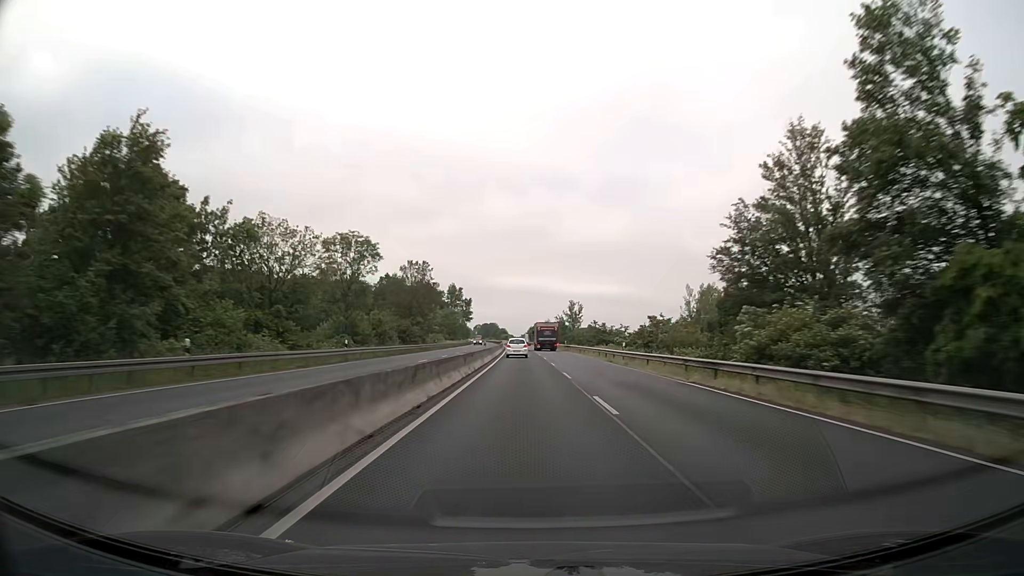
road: trunk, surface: asphalt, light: Day
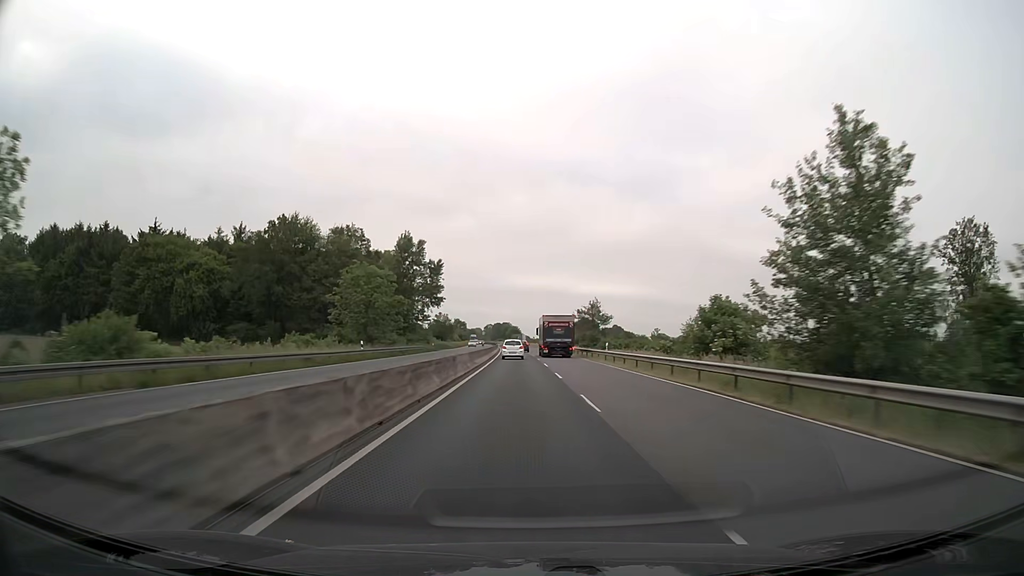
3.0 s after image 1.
(-0.9, +95.1) m; -1°
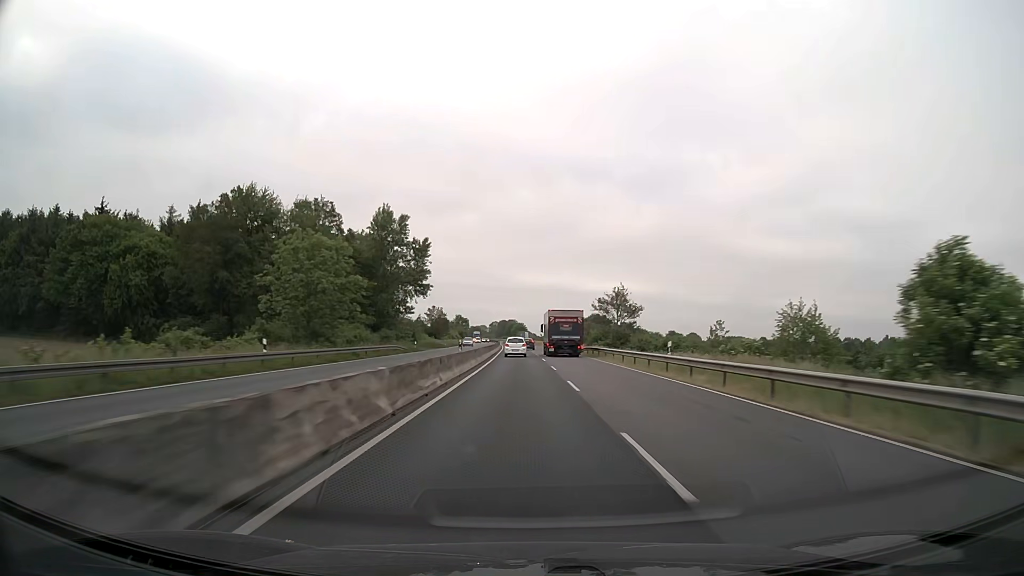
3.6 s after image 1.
(-0.1, +19.0) m; 0°
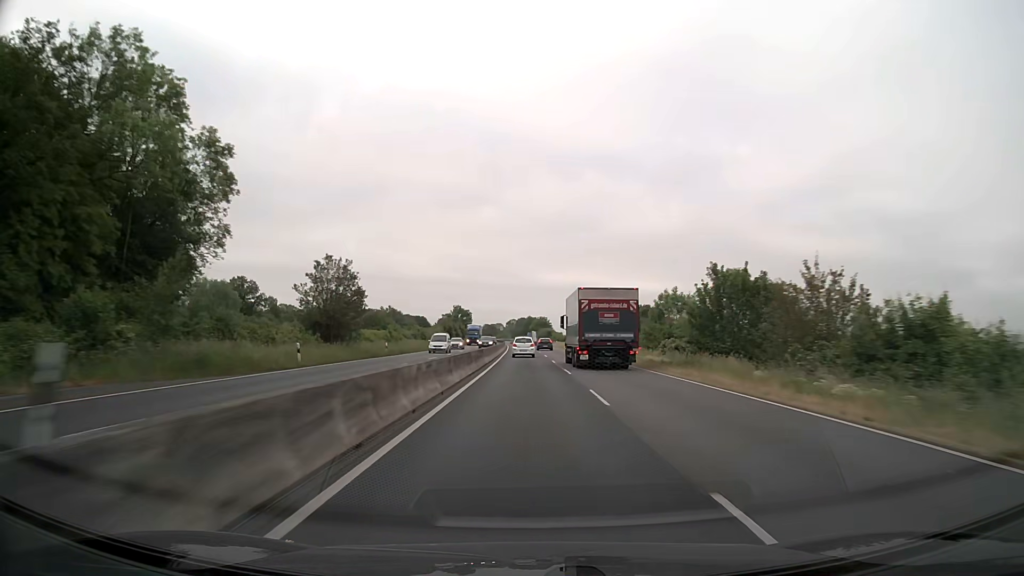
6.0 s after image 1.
(-1.3, +76.1) m; -2°
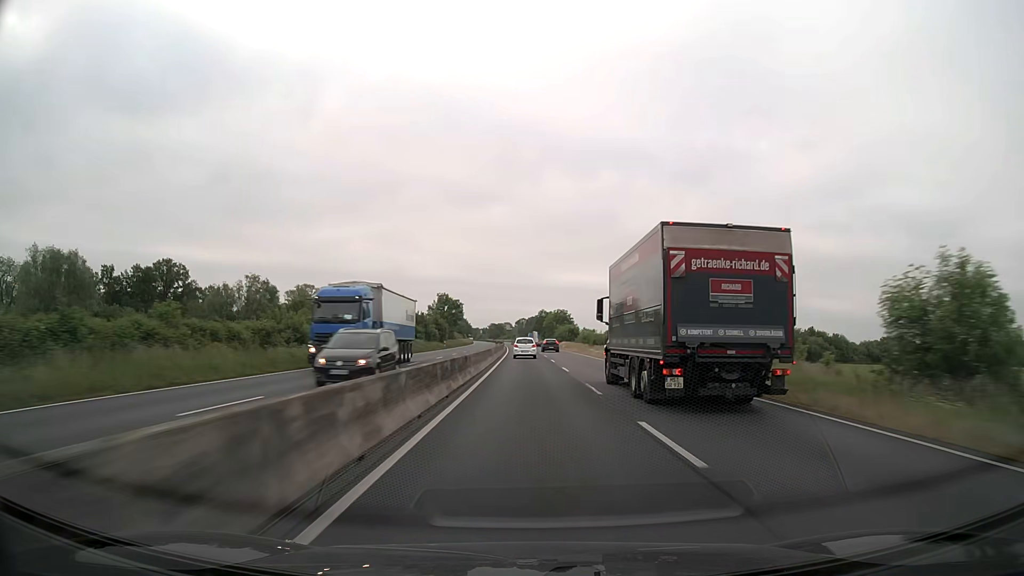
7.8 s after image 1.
(-0.5, +57.1) m; -1°
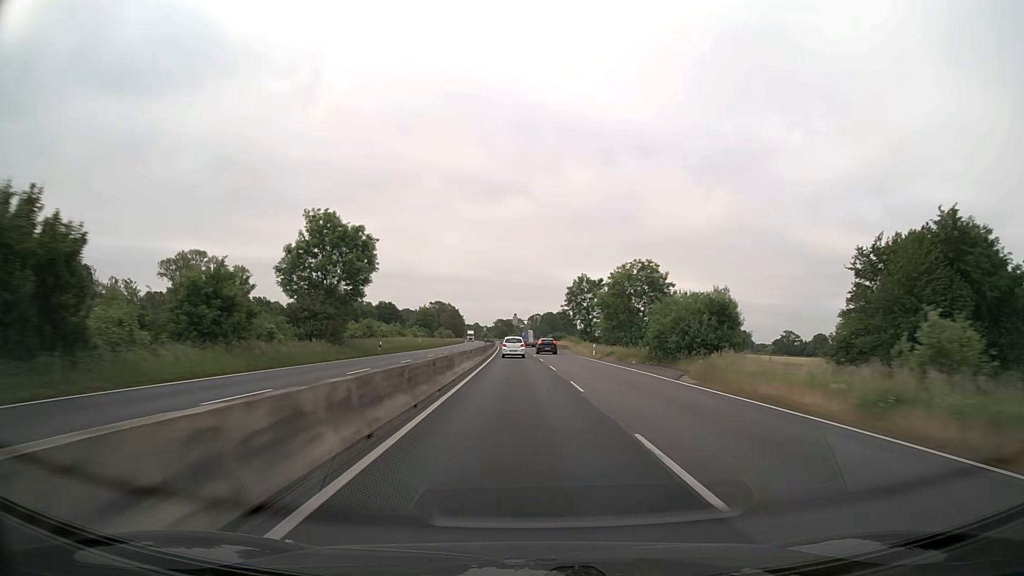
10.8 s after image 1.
(-1.2, +95.1) m; -1°
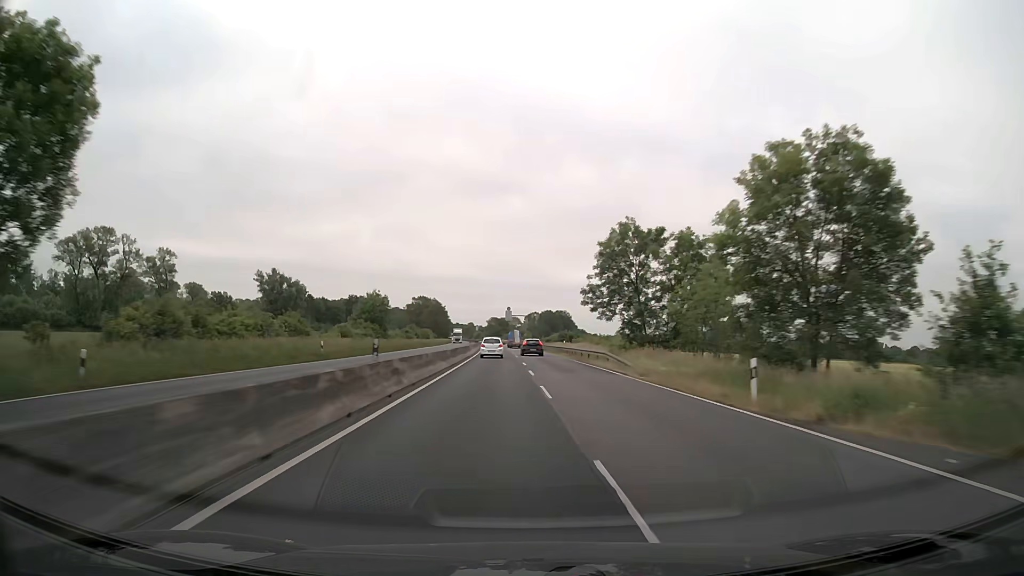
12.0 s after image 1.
(+0.1, +38.0) m; 0°
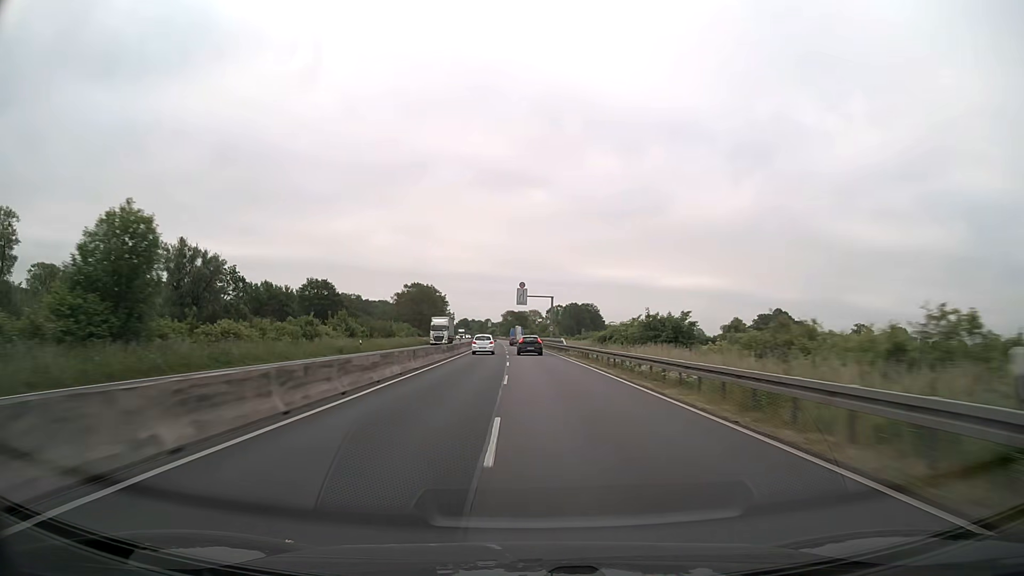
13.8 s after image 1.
(-0.6, +56.3) m; -2°
(0, +10) (0, +20) (0, +30) (-1, +40) (-1, +50) (-1, +60) (-1, +70) (-2, +80) (-2, +90) (-2, +100) m
